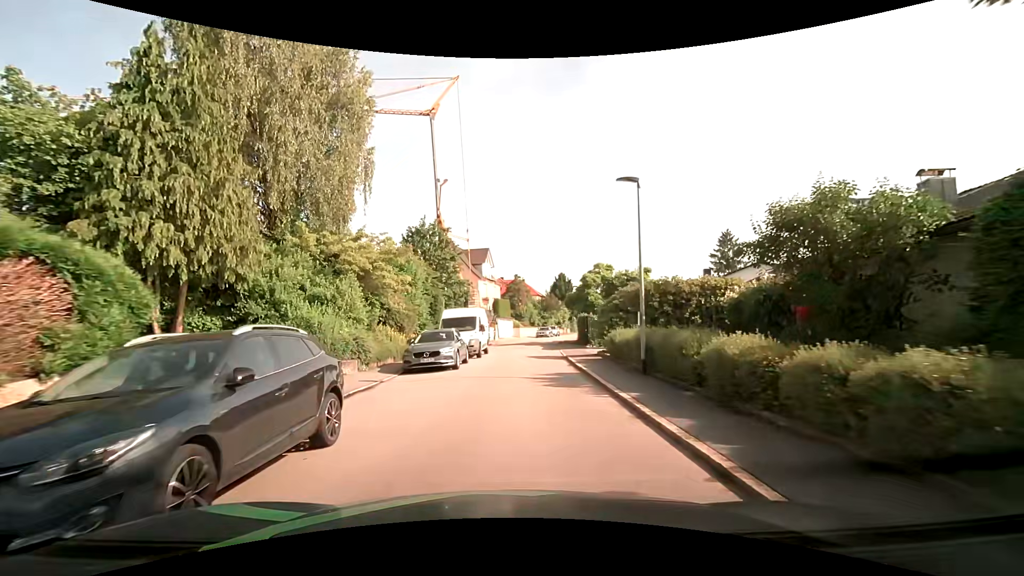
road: residential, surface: asphalt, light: Day
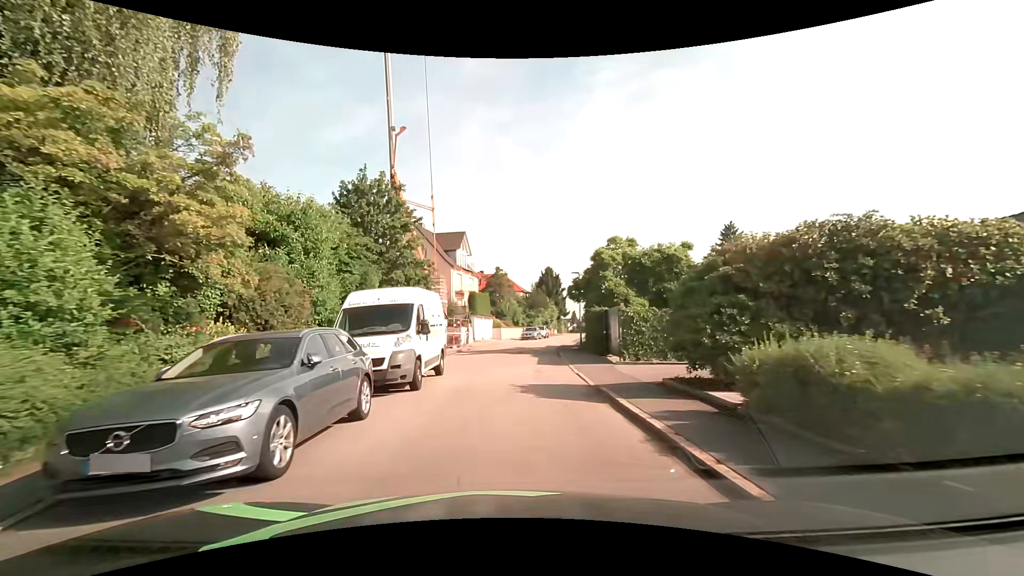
(+0.4, +12.4) m; +3°
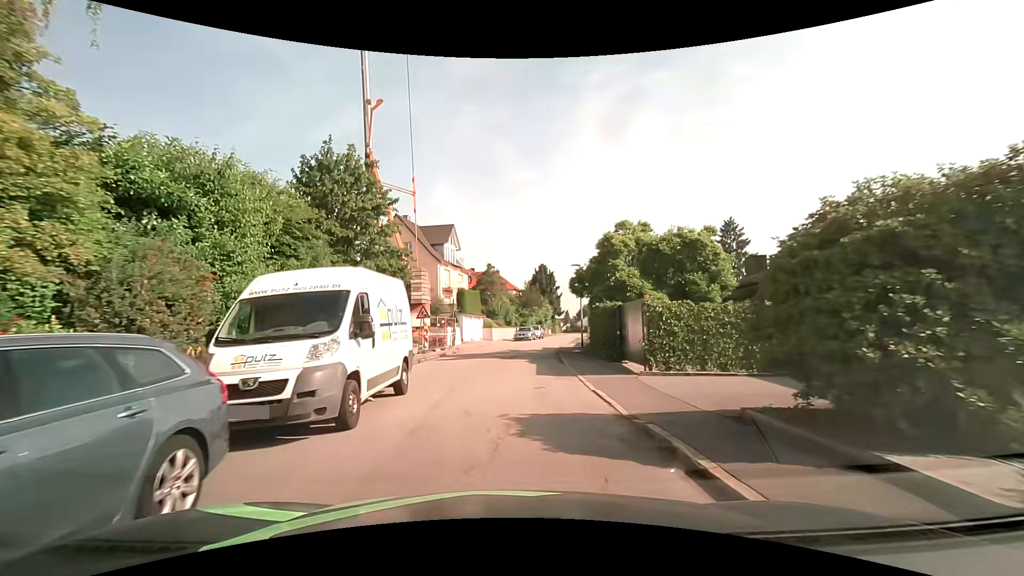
(0.0, +4.2) m; +2°
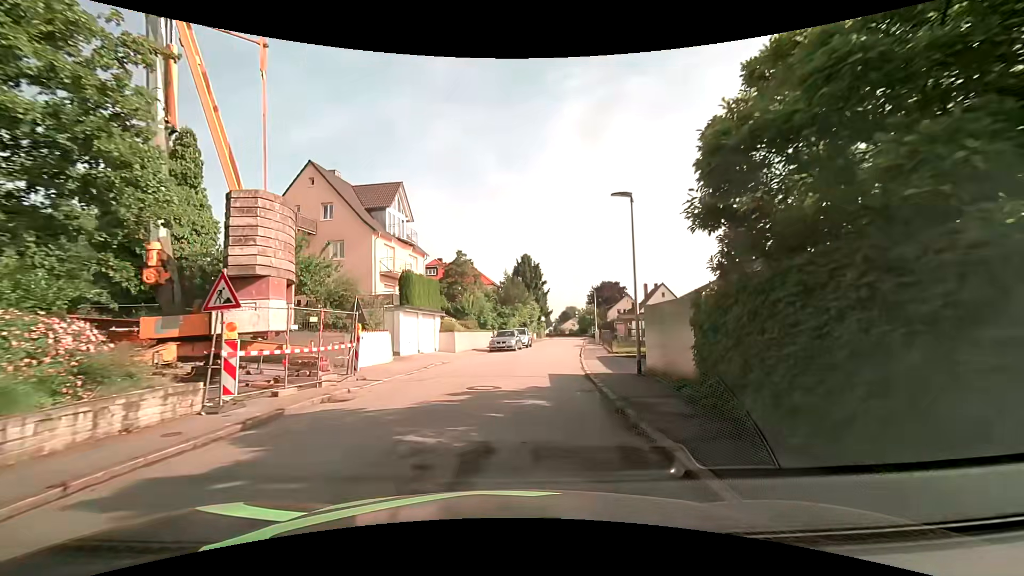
(+0.1, +17.5) m; +2°
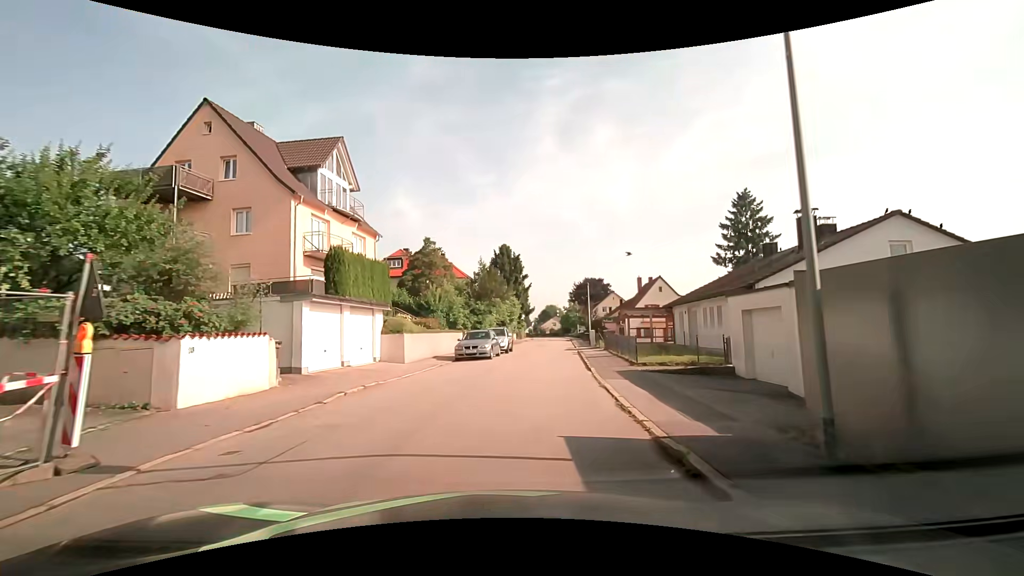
(+0.1, +9.0) m; +2°
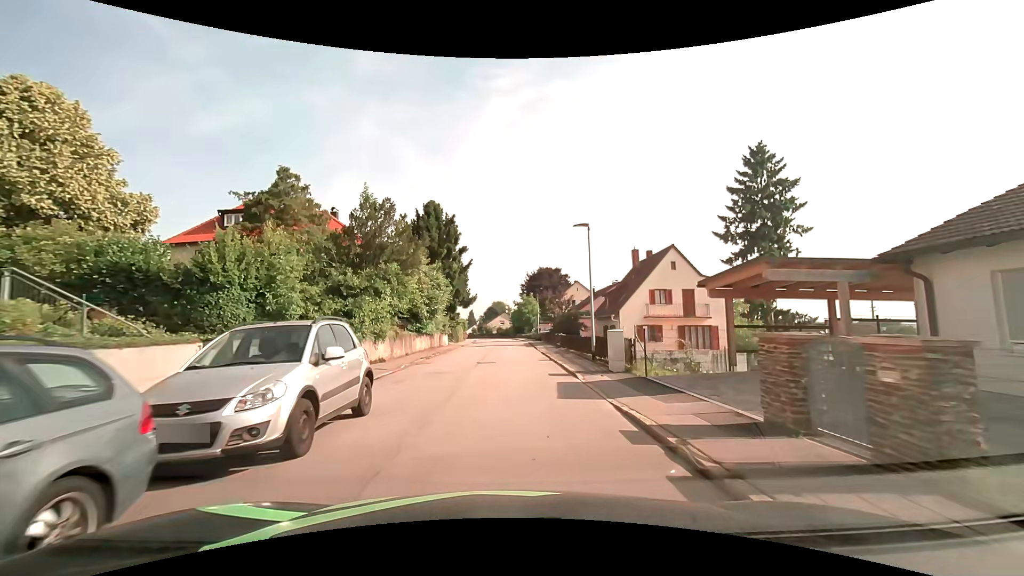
(+1.6, +23.5) m; +6°
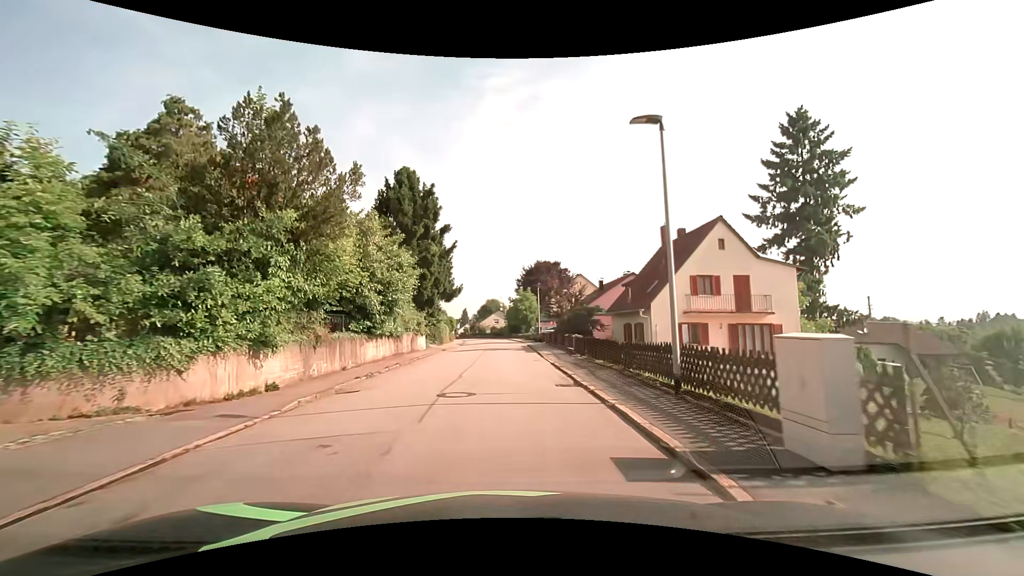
(+0.1, +9.7) m; +1°
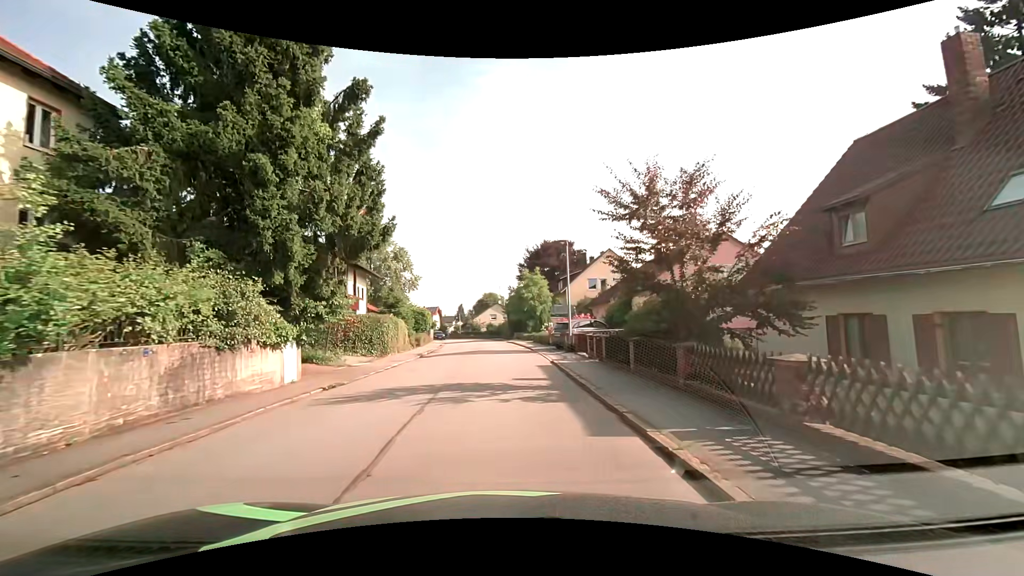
(0.0, +22.0) m; 0°
(0, +10) (0, +20) (0, +30) (-1, +40) (-2, +50) (-3, +60) (-5, +70) (-7, +80) (-9, +89) (-12, +99) m
